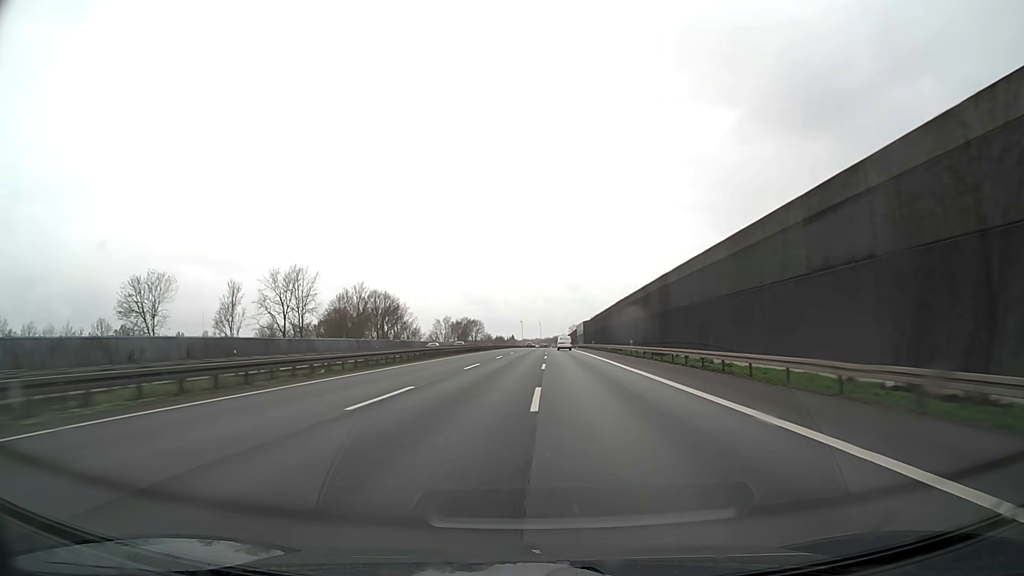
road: motorway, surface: asphalt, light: Day
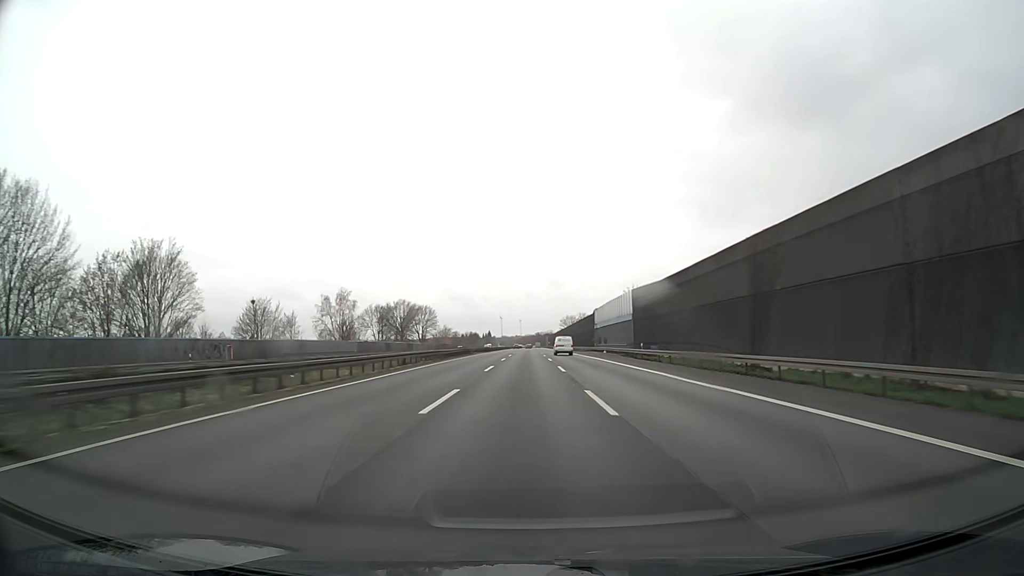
(+1.5, +108.7) m; +2°
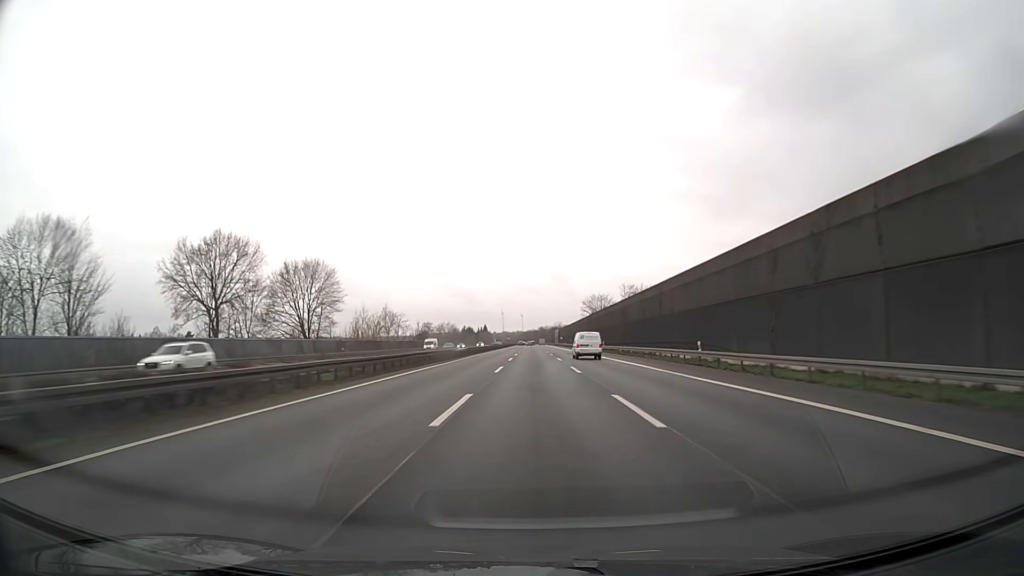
(-0.1, +110.2) m; 0°
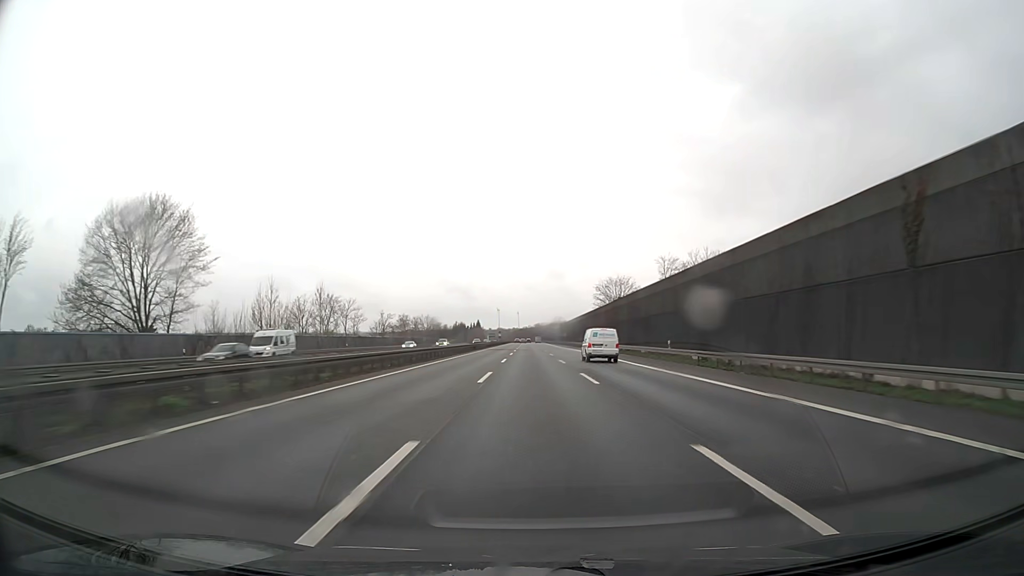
(+0.1, +44.3) m; 0°
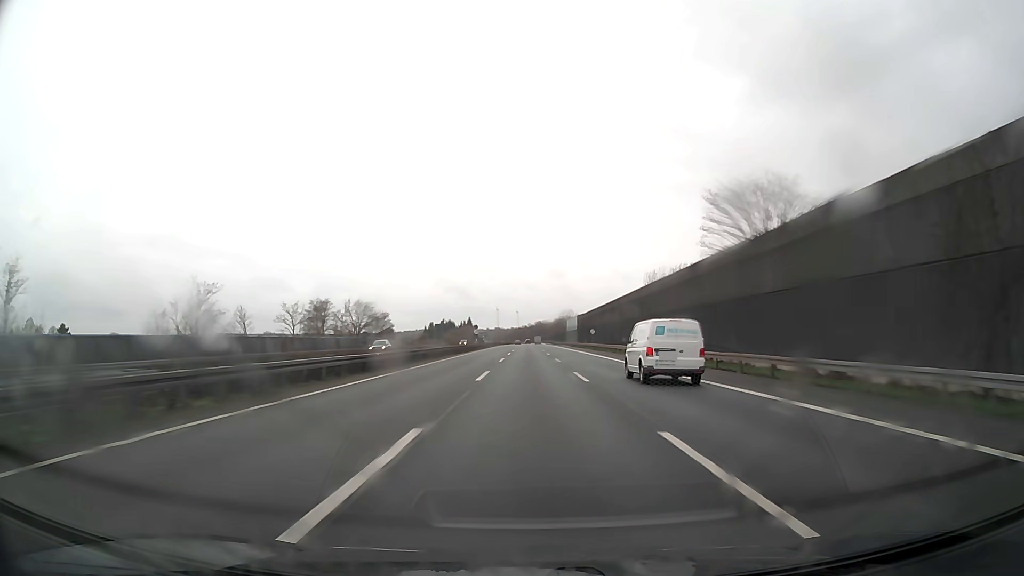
(+0.2, +88.9) m; 0°
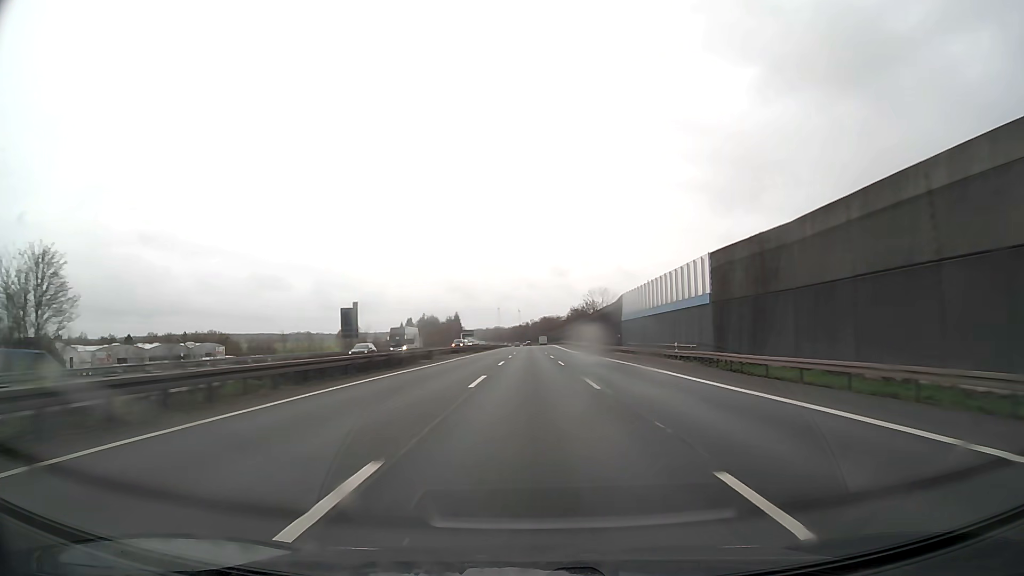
(-0.1, +111.2) m; 0°
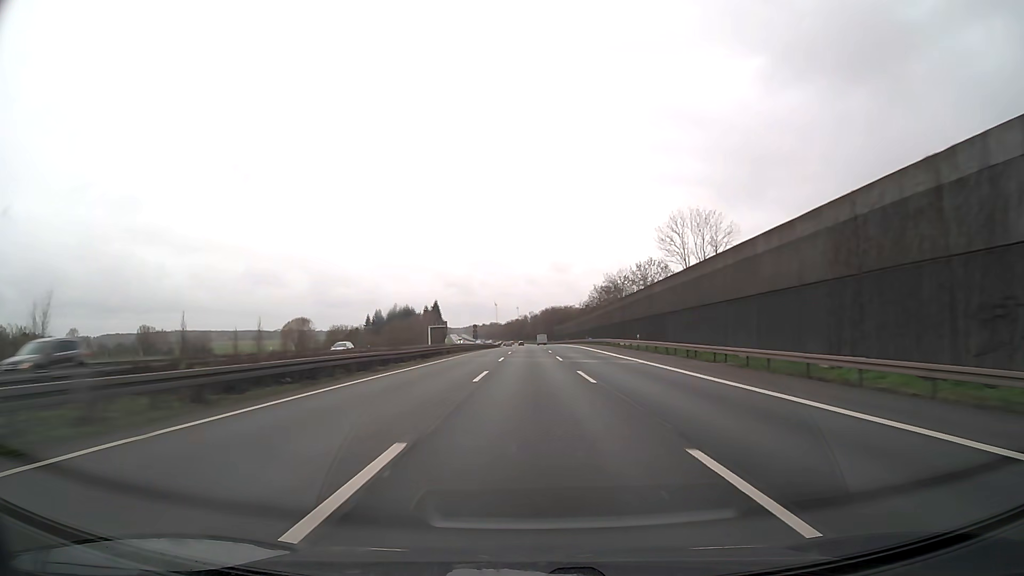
(-0.1, +88.9) m; 0°
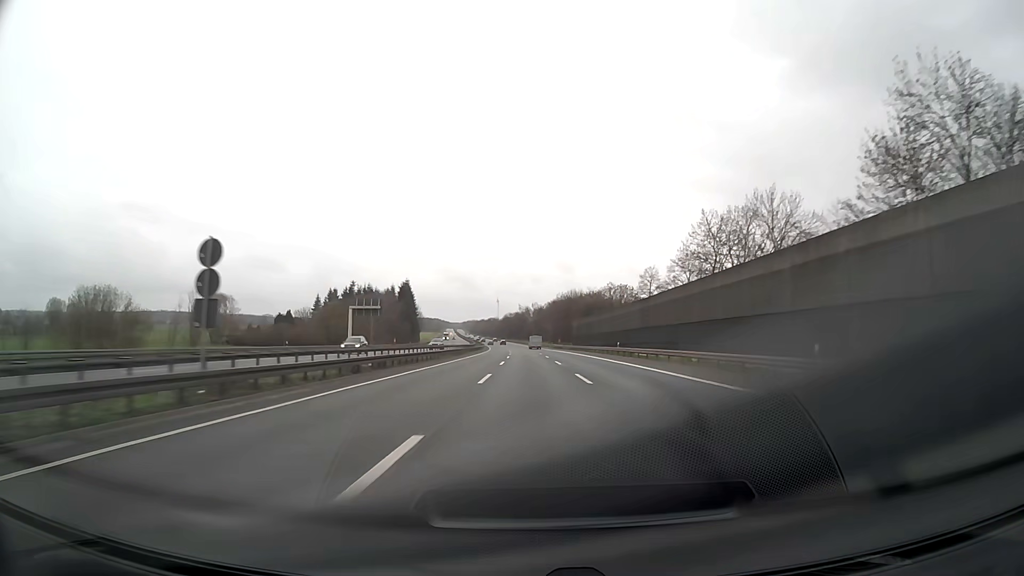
(0.0, +89.0) m; 0°
(0, +10) (0, +20) (0, +30) (0, +40) (0, +50) (0, +60) (-1, +70) (-1, +80) (-1, +90) (-1, +100) m
